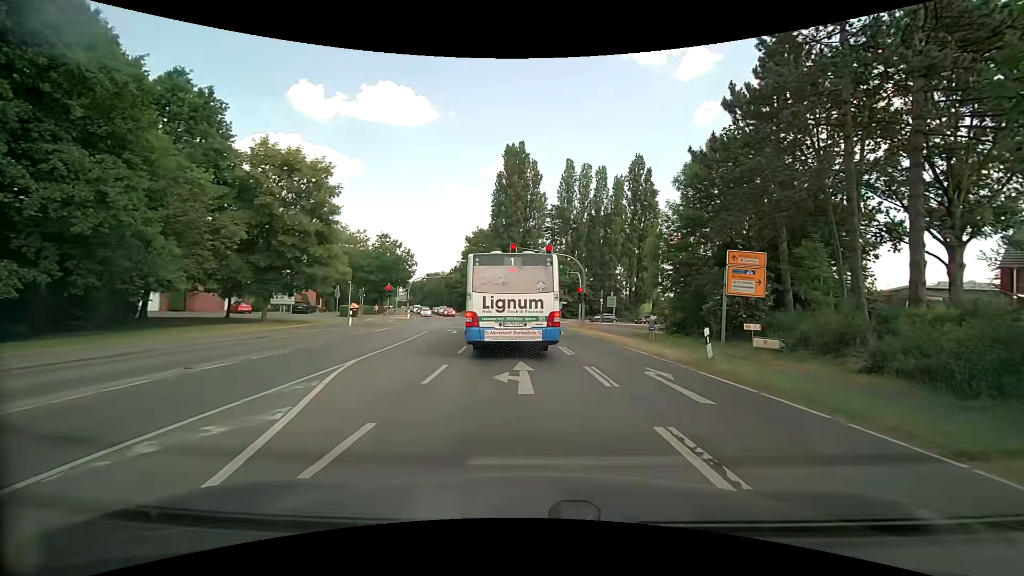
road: secondary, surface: asphalt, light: Day
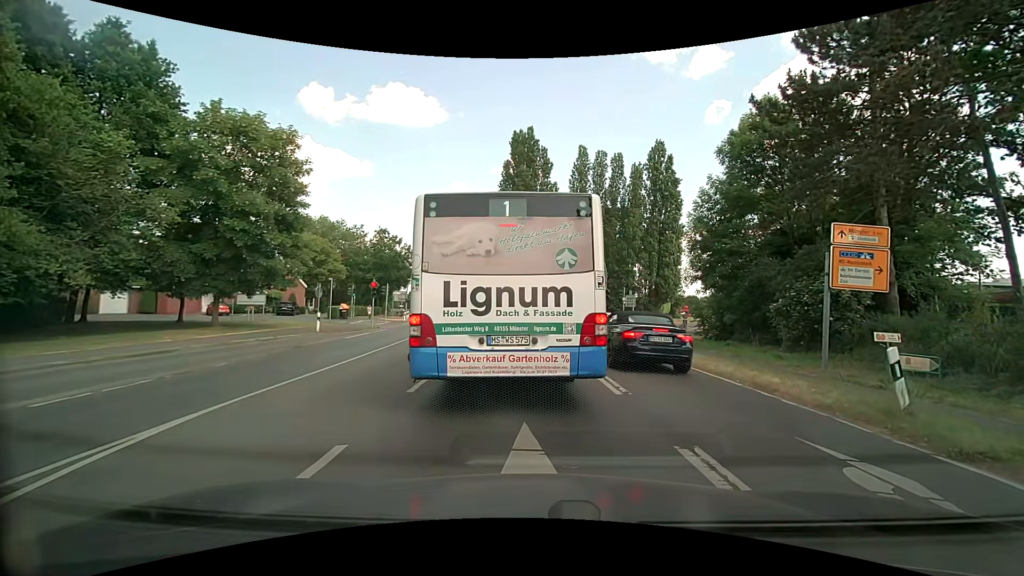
(-0.2, +6.5) m; -4°
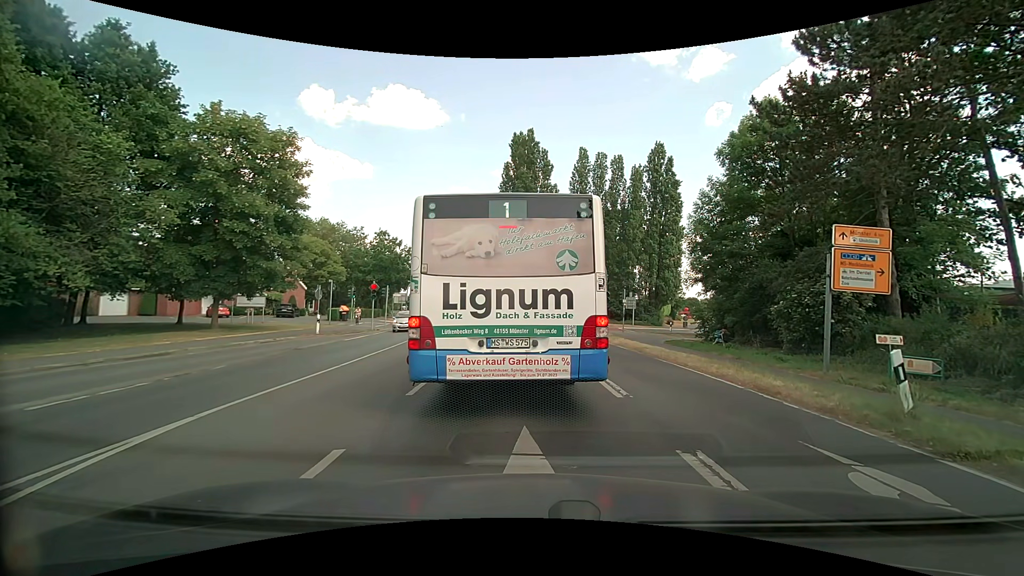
(0.0, +0.2) m; 0°
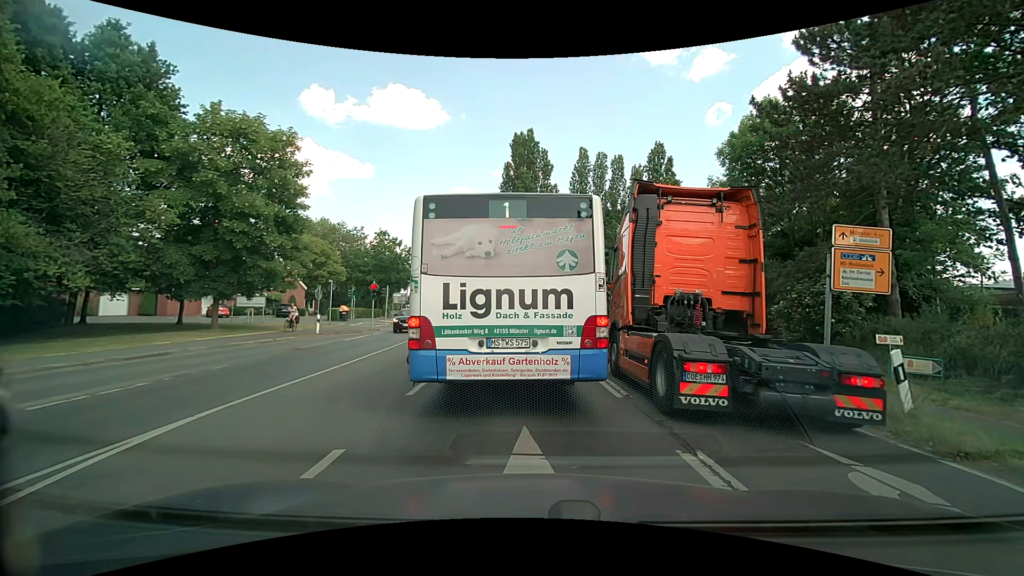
(0.0, 0.0) m; 0°
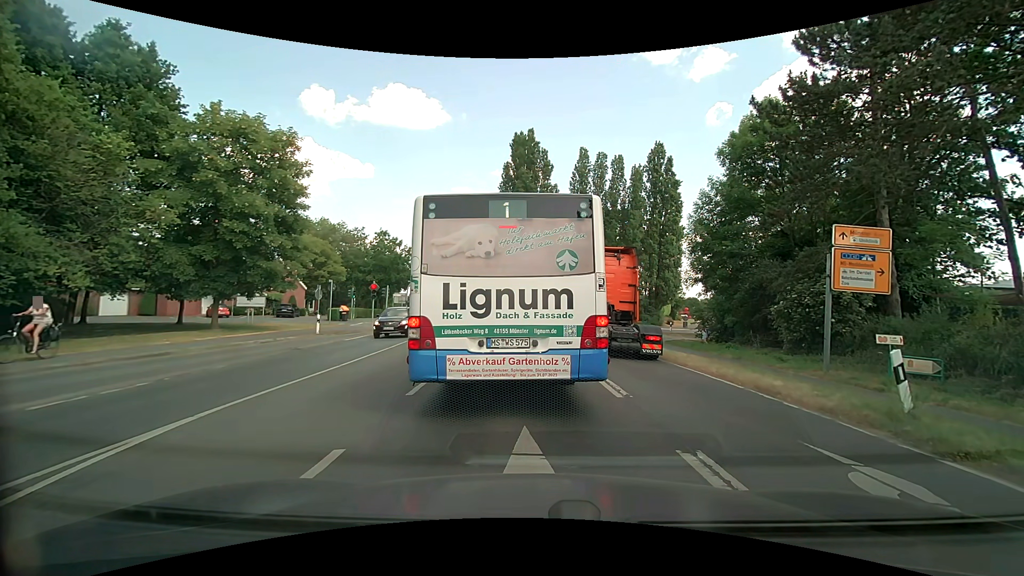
(0.0, 0.0) m; 0°
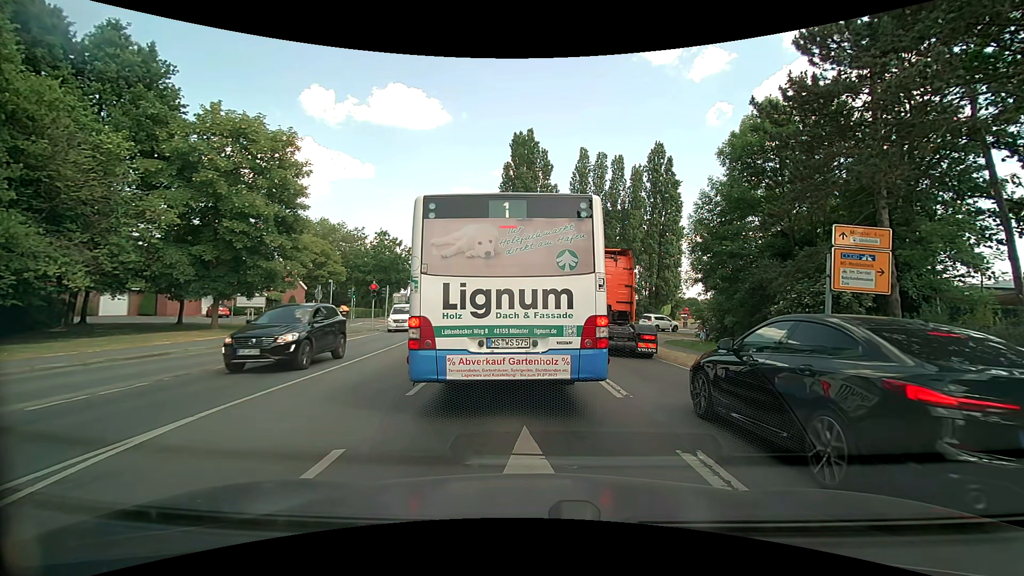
(0.0, 0.0) m; 0°
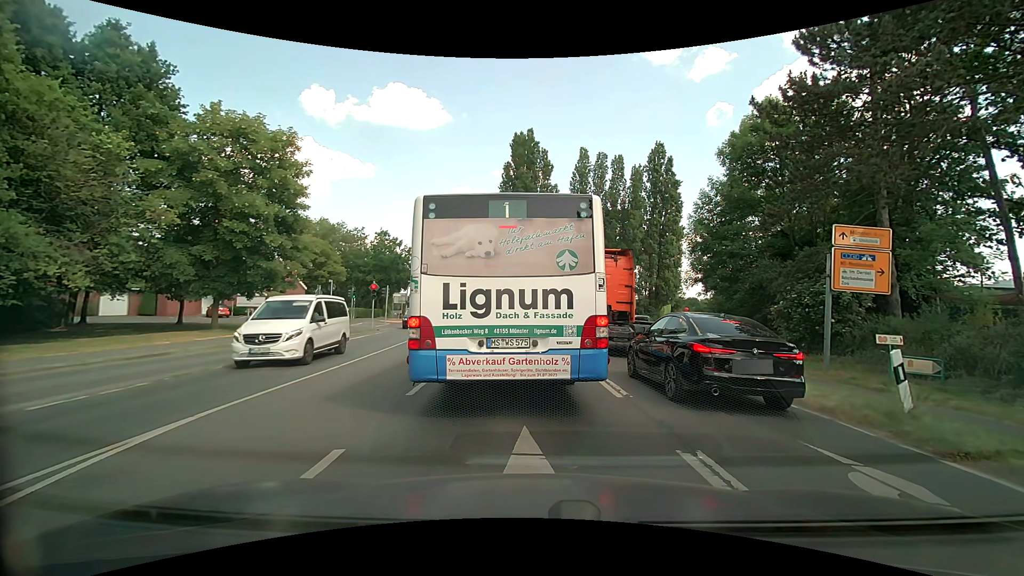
(0.0, 0.0) m; 0°
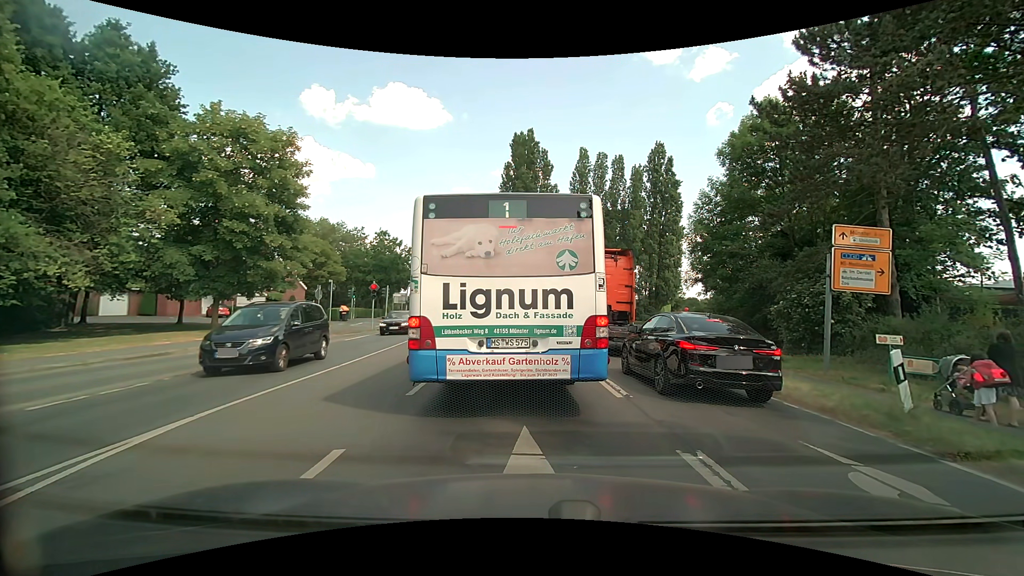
(0.0, 0.0) m; 0°
(0, +10) (0, +20) (0, +30) (-1, +40) (-2, +50) (-3, +60) (-4, +70) (-6, +80) (-8, +89) (-10, +99) m
